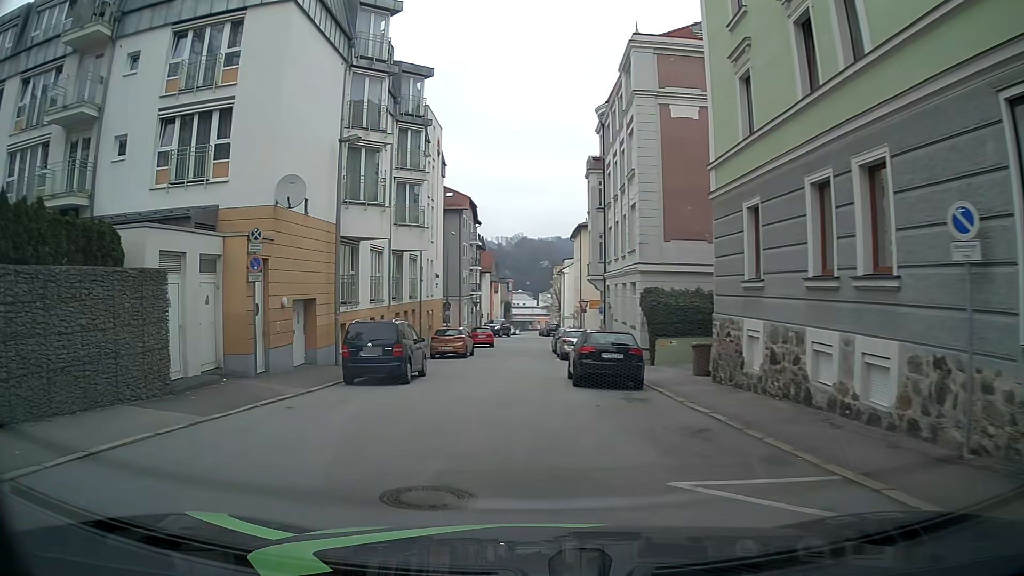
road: residential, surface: asphalt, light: Day
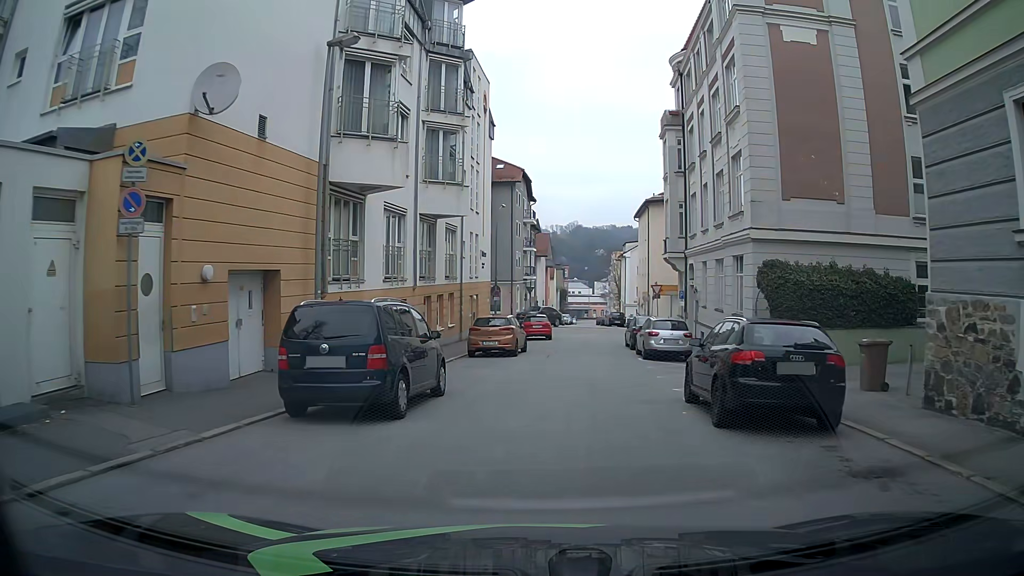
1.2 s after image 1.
(-0.6, +8.2) m; -6°
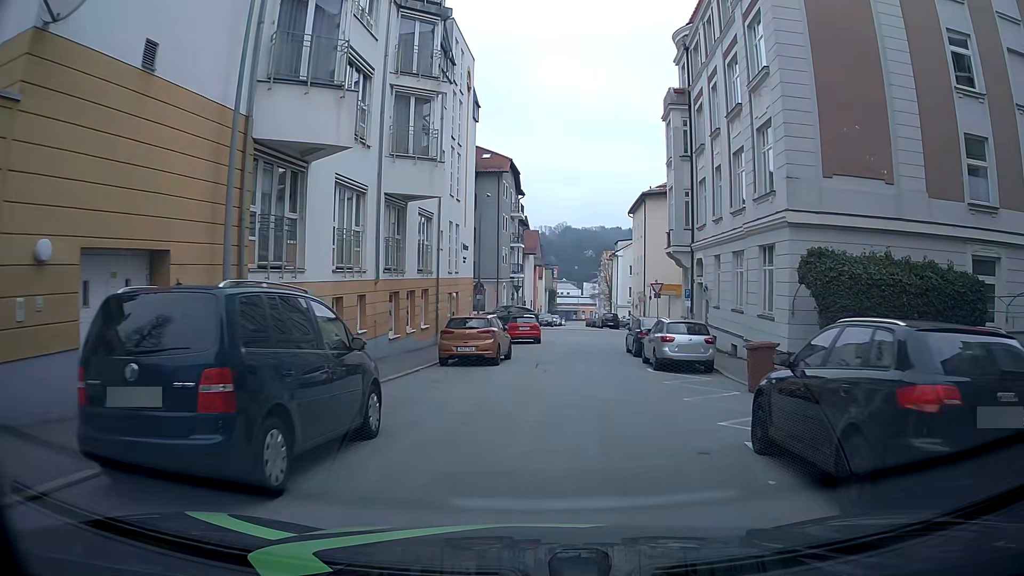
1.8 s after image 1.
(+0.1, +4.3) m; +1°
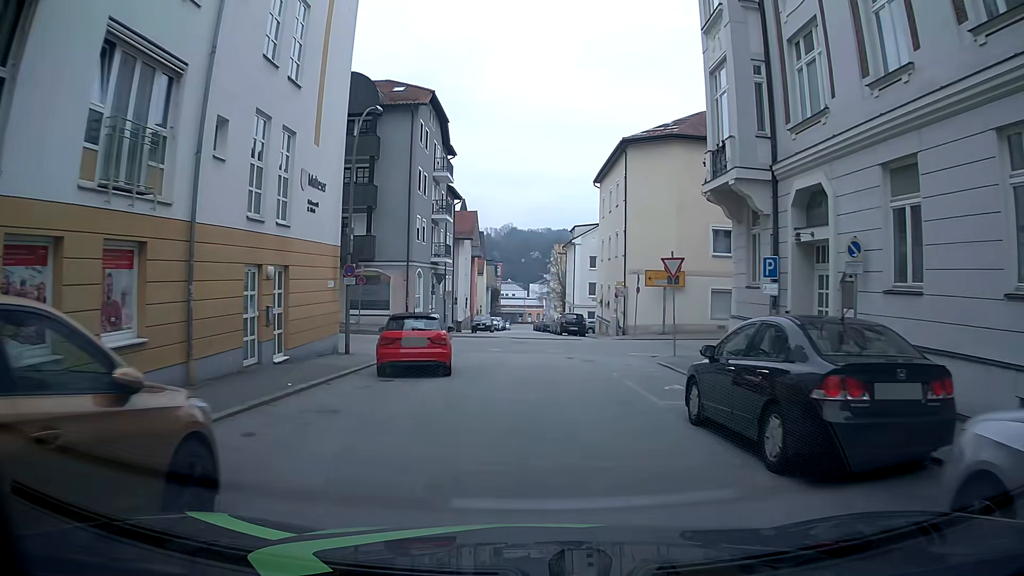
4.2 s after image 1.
(+1.2, +18.3) m; +4°
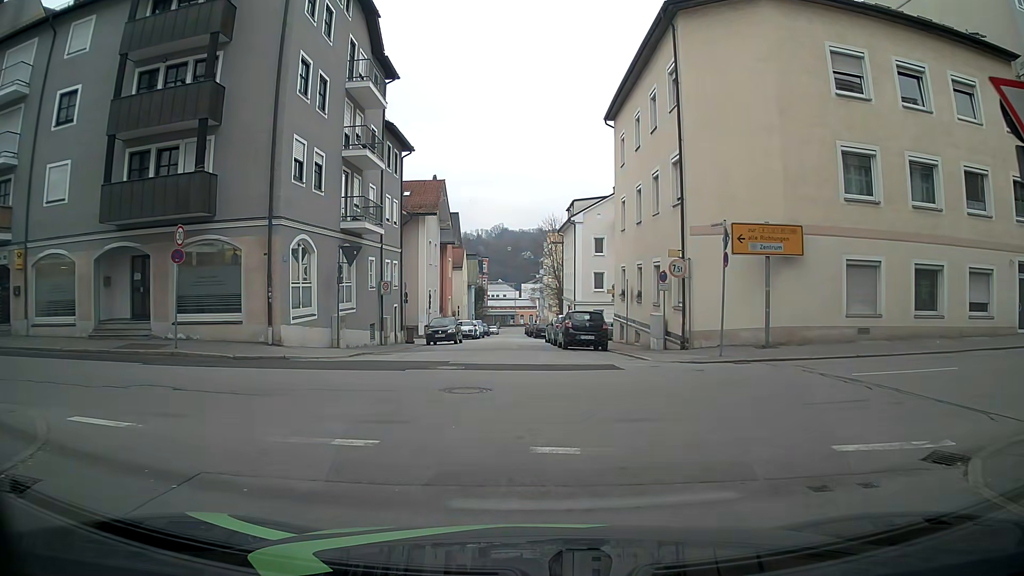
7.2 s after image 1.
(+0.5, +17.7) m; +4°
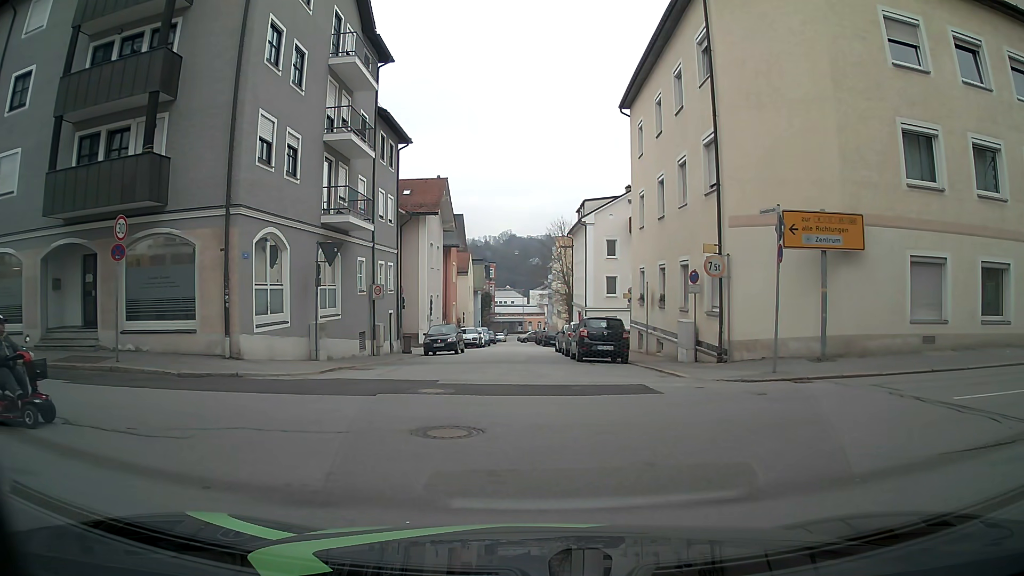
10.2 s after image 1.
(-0.1, +3.1) m; -2°
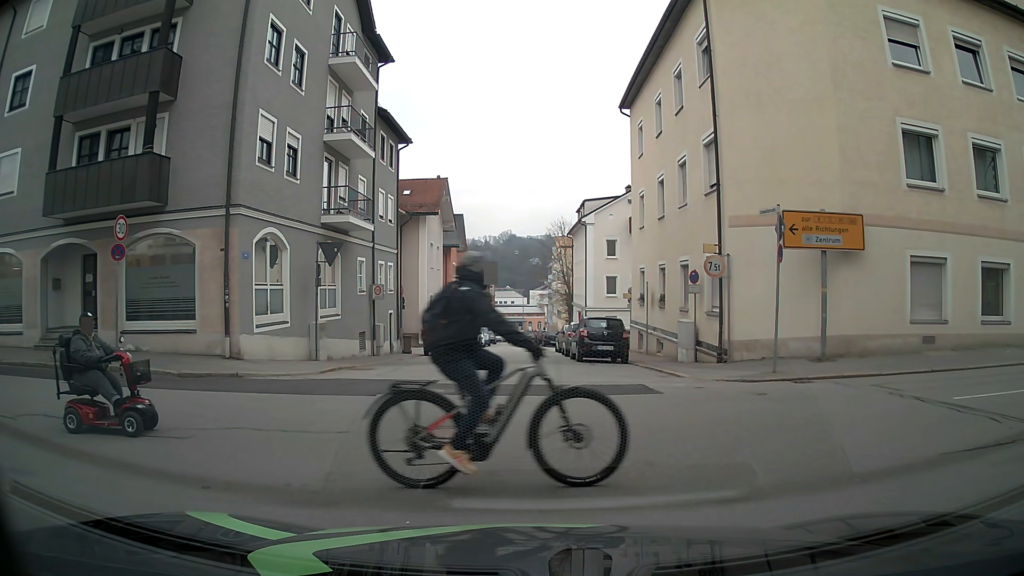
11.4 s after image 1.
(0.0, 0.0) m; 0°
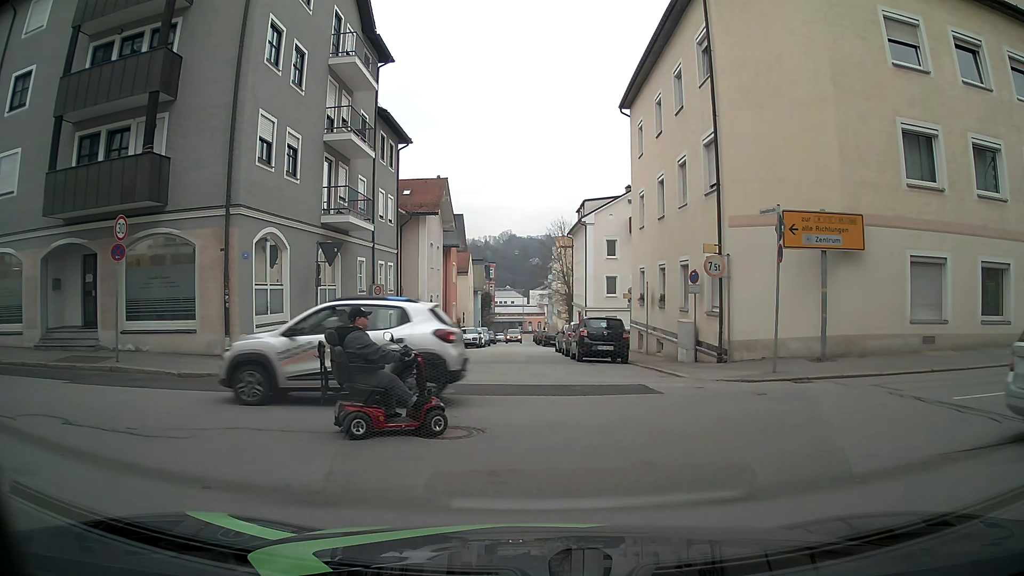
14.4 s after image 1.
(0.0, 0.0) m; 0°
